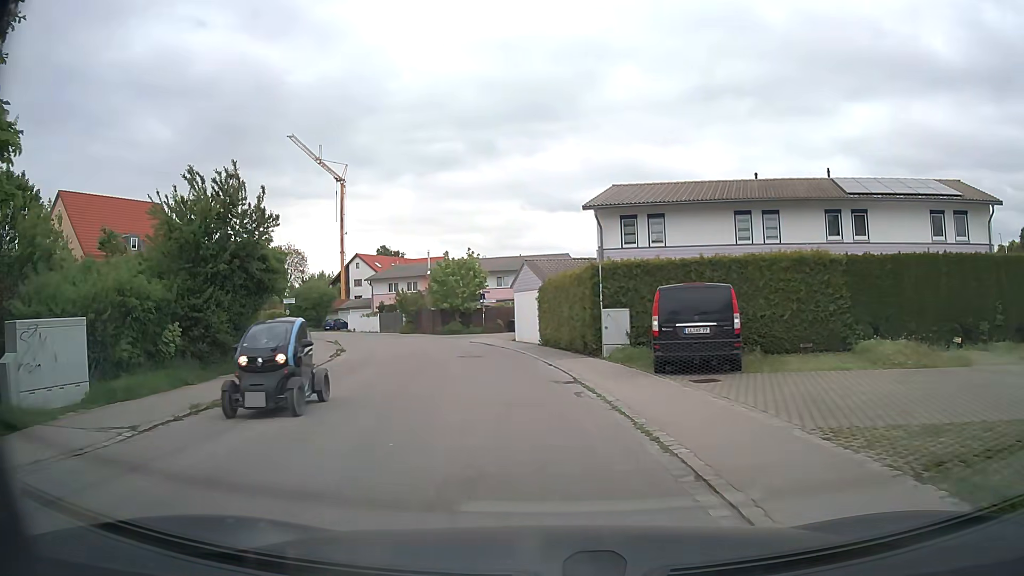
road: residential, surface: asphalt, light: Day
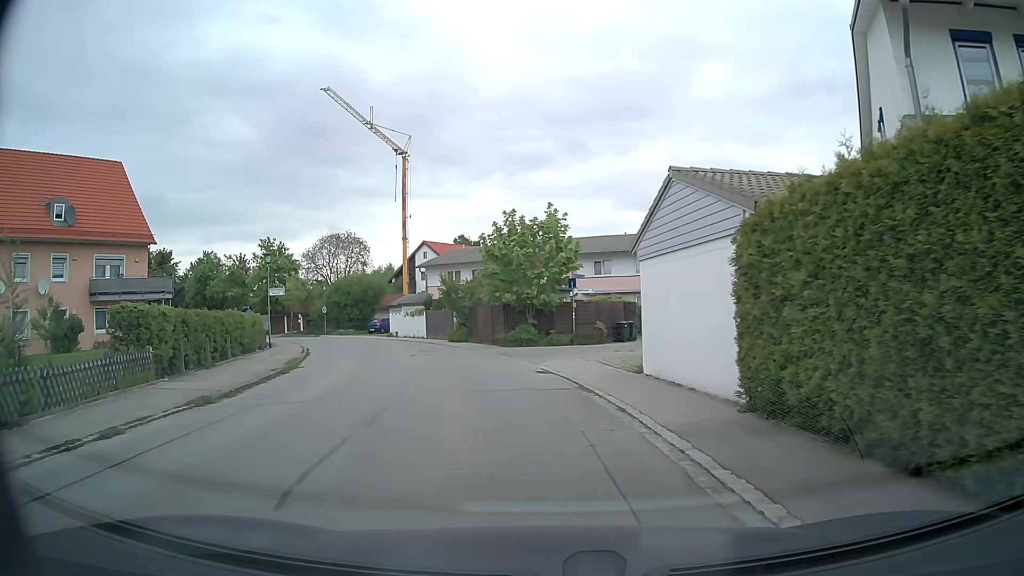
(-1.3, +19.3) m; -8°
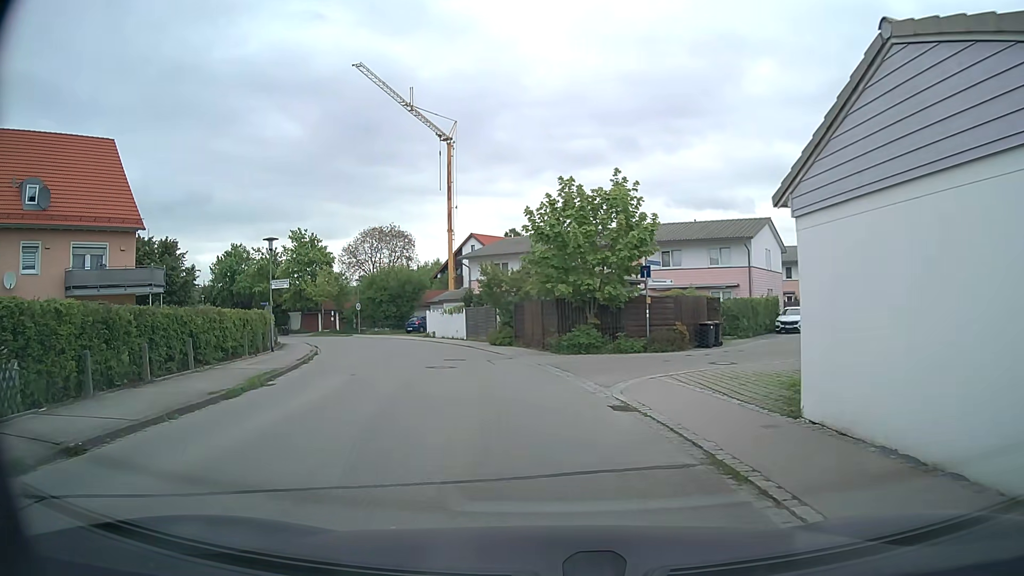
(-0.2, +6.6) m; -4°
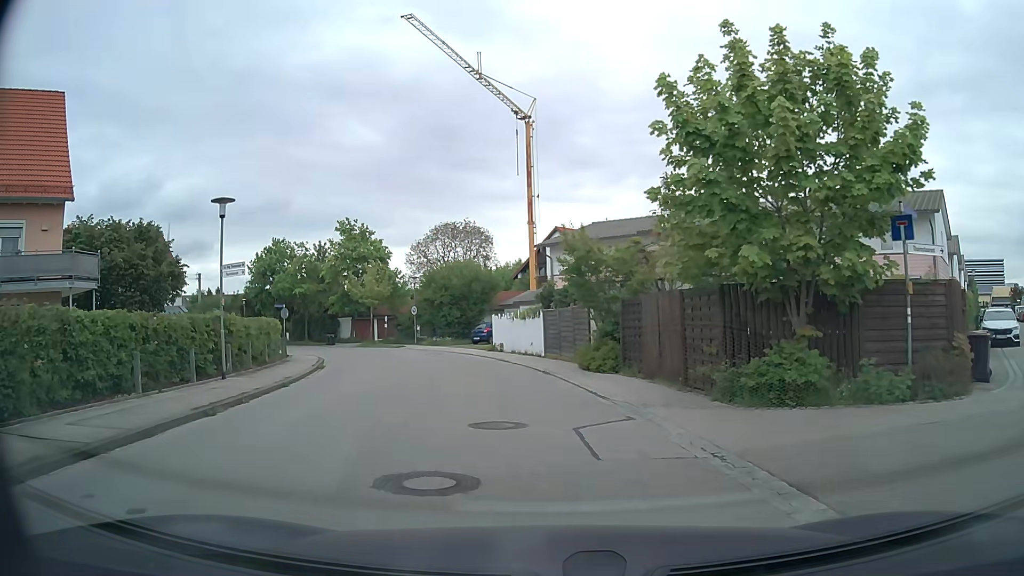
(-0.8, +12.5) m; -7°
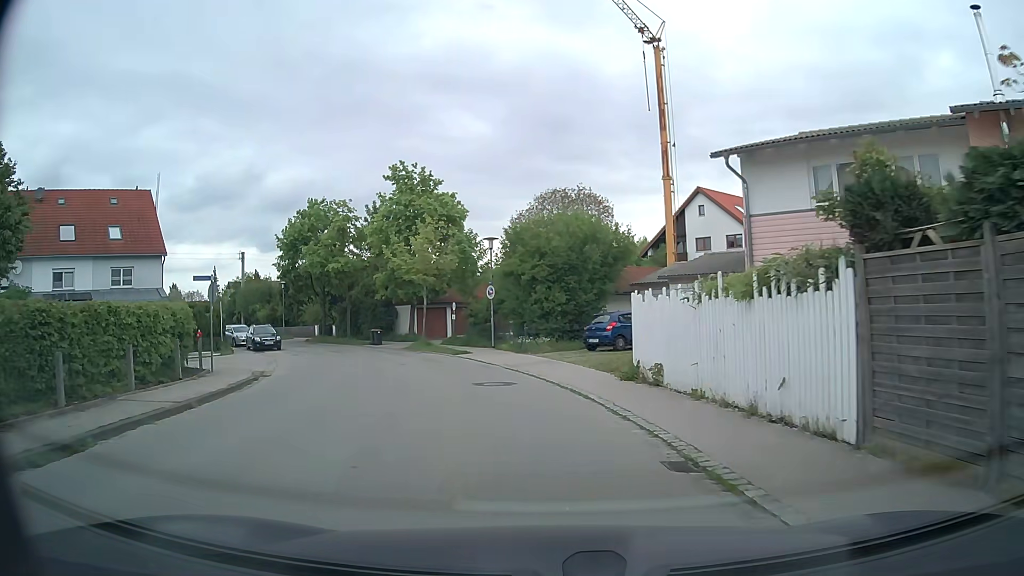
(-1.7, +20.2) m; -9°
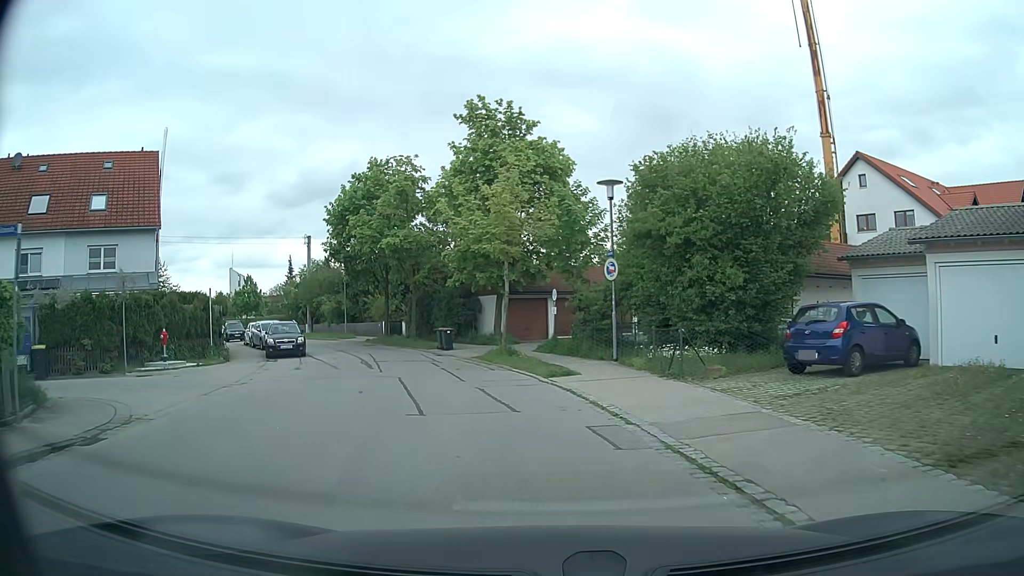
(-1.0, +12.2) m; -9°
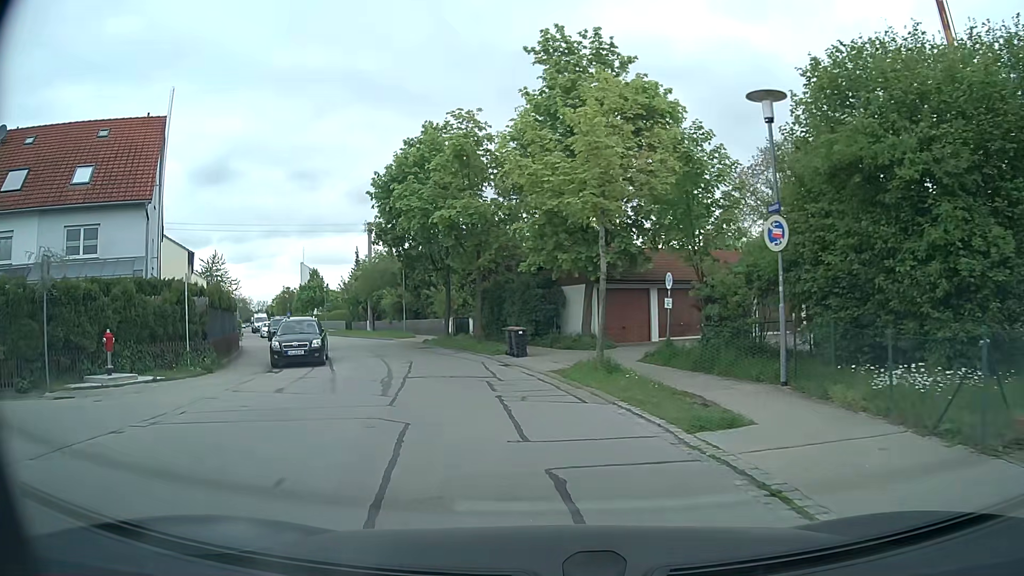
(-0.5, +7.6) m; -8°
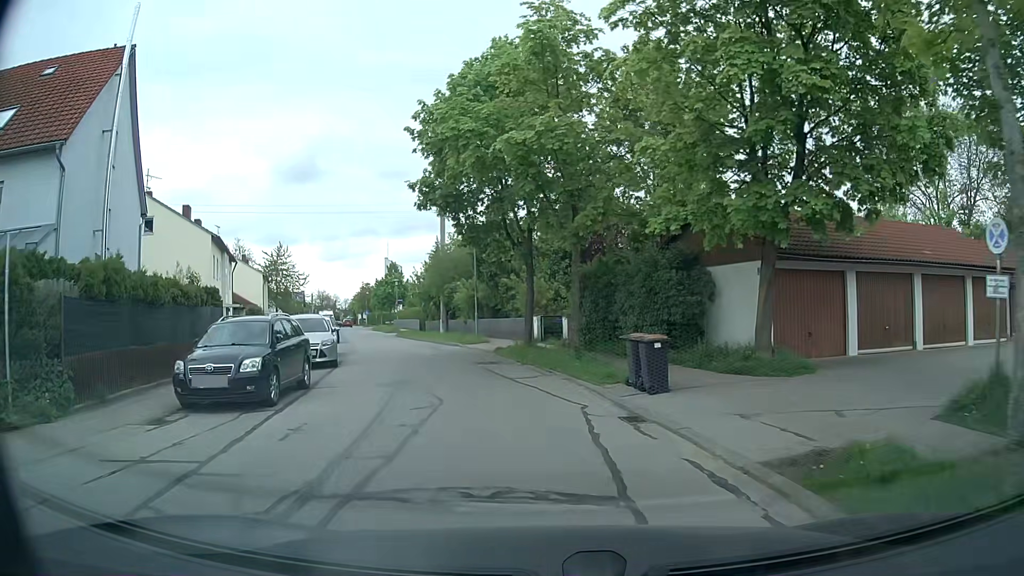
(-0.7, +10.5) m; -7°
(-1, +10) (-3, +20) (-5, +29) (-8, +39) (-12, +48) (-15, +58) (-18, +67) (-21, +77) (-24, +86) (-28, +96) m
